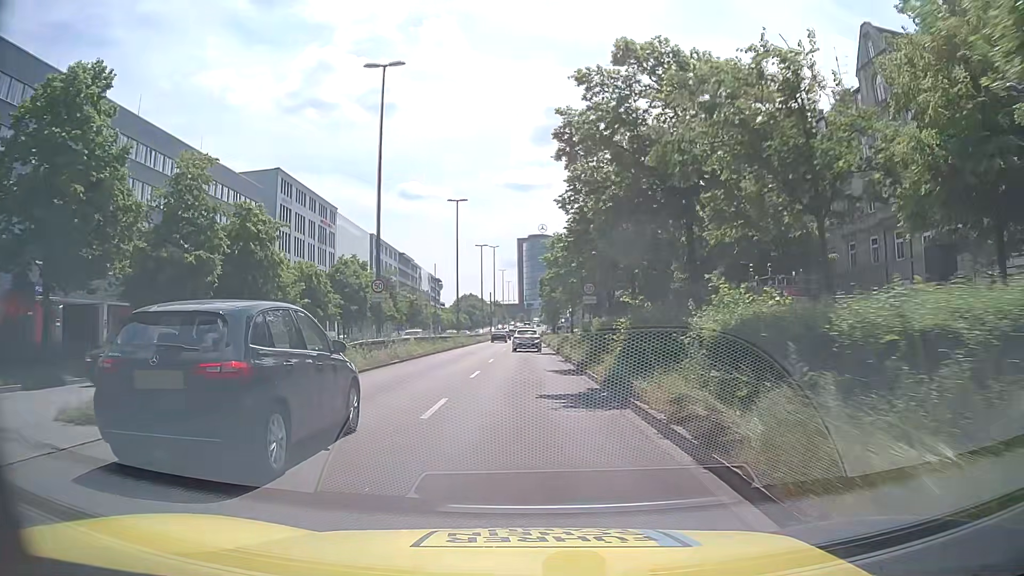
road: trunk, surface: asphalt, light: Day
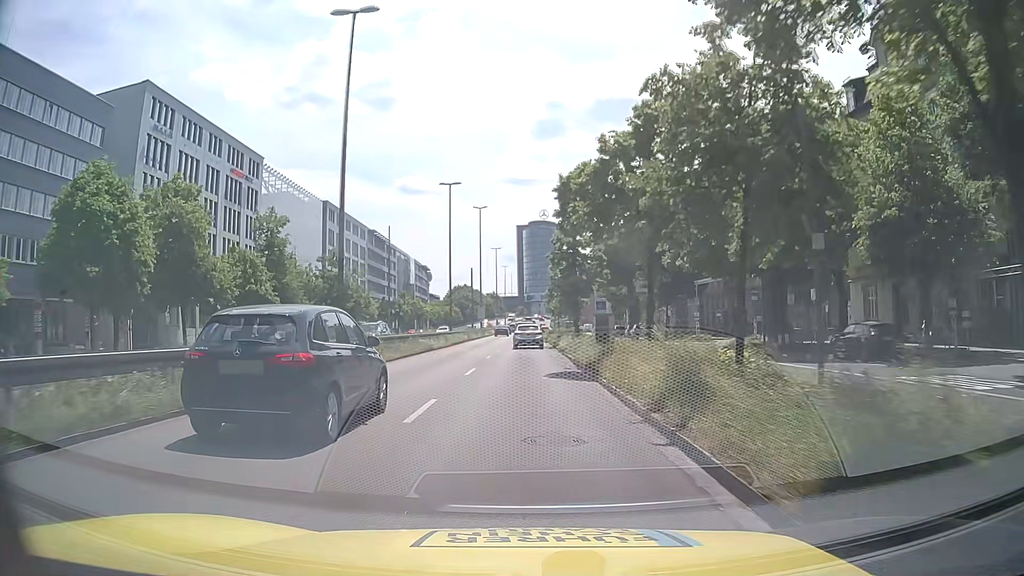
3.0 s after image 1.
(+0.2, +36.7) m; +1°
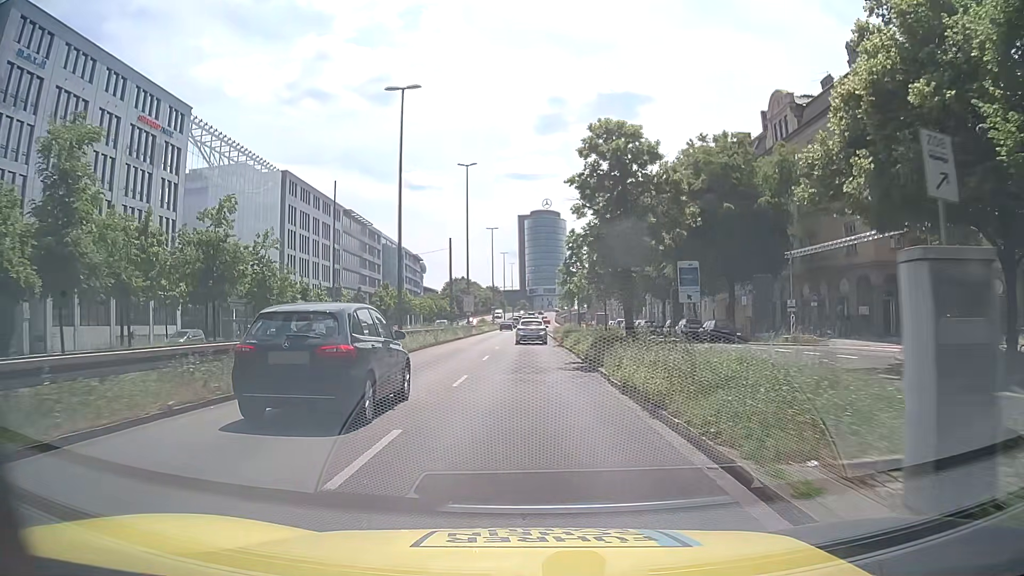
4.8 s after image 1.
(-0.2, +22.0) m; 0°
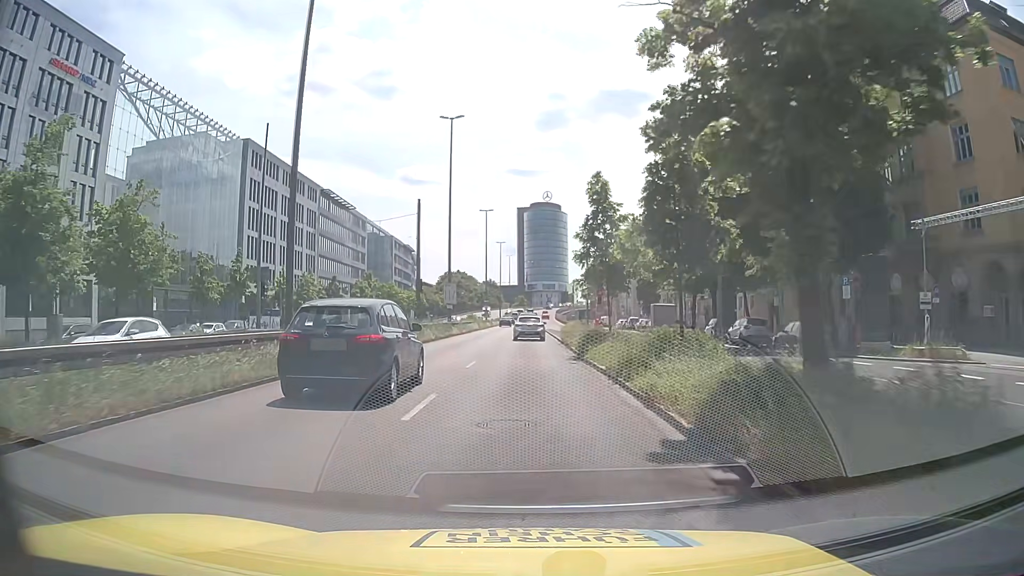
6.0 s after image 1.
(-0.1, +14.7) m; 0°
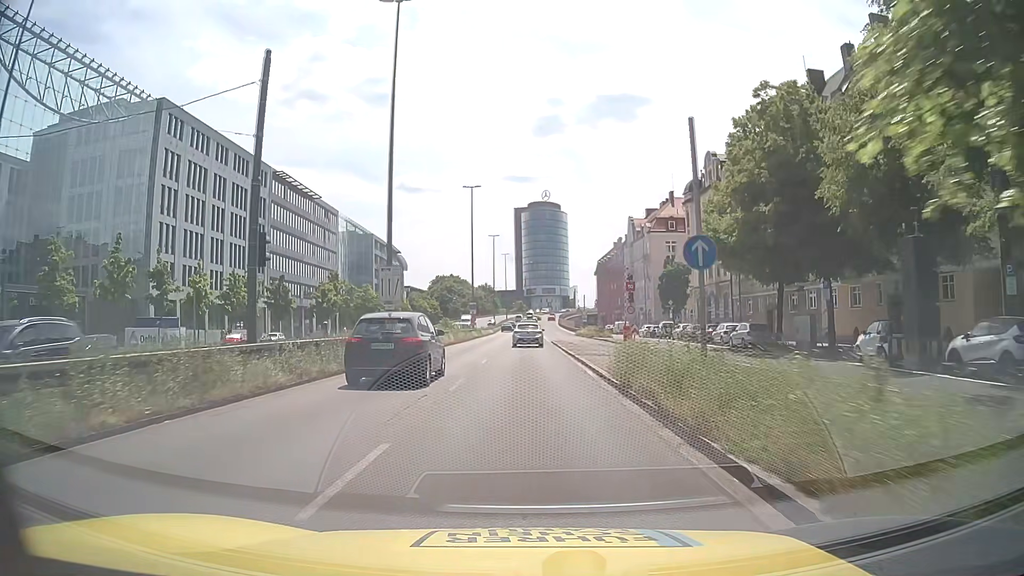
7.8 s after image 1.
(+0.1, +22.1) m; +1°
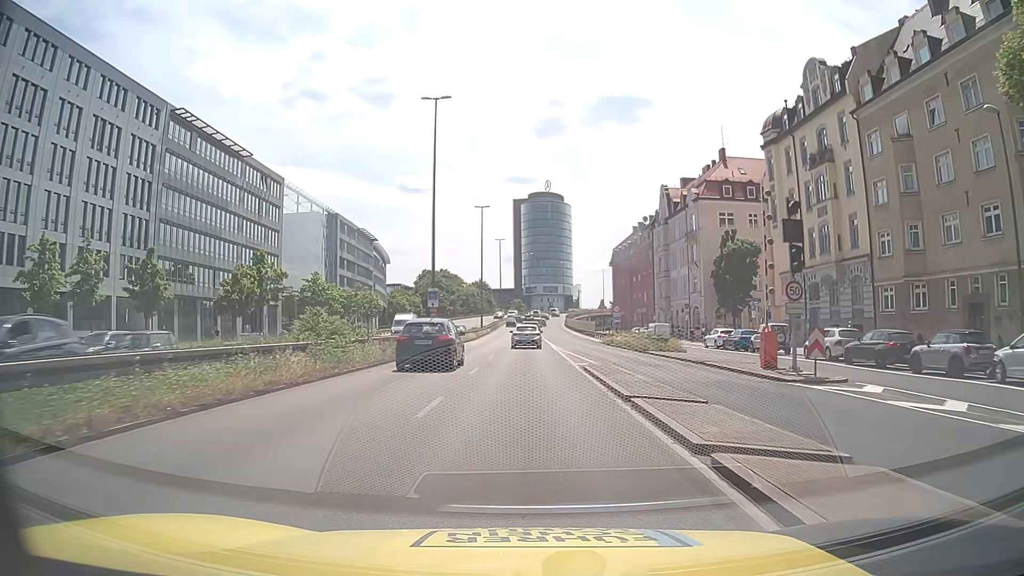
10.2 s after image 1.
(0.0, +30.8) m; 0°
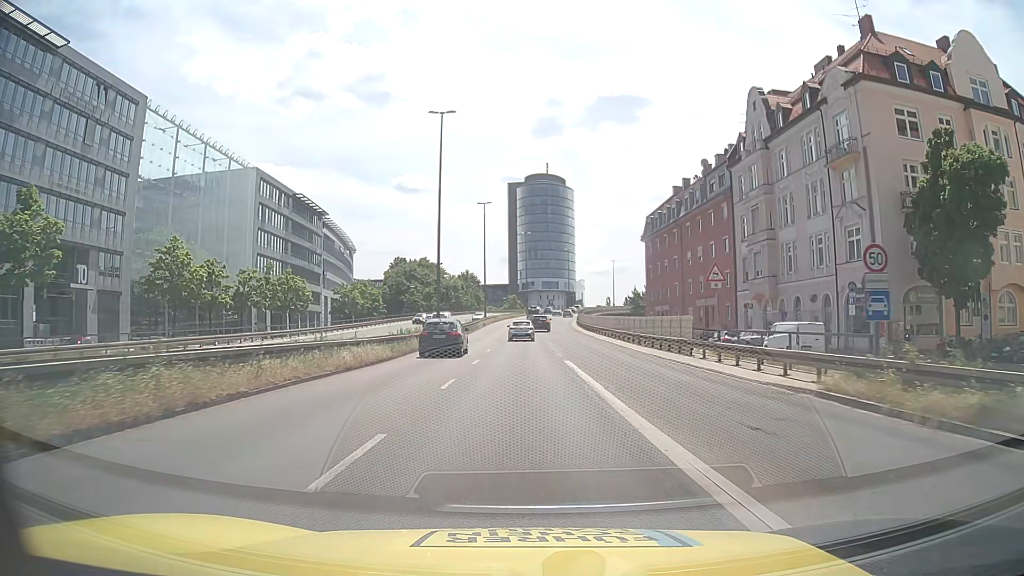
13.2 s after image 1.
(+0.1, +40.6) m; 0°
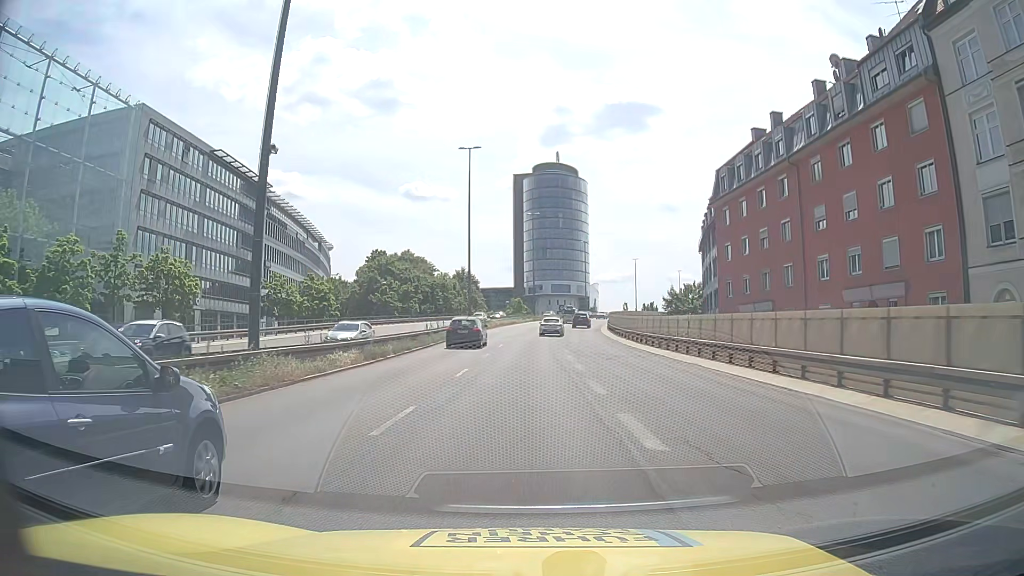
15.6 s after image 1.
(+0.1, +33.1) m; 0°
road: trunk_link
